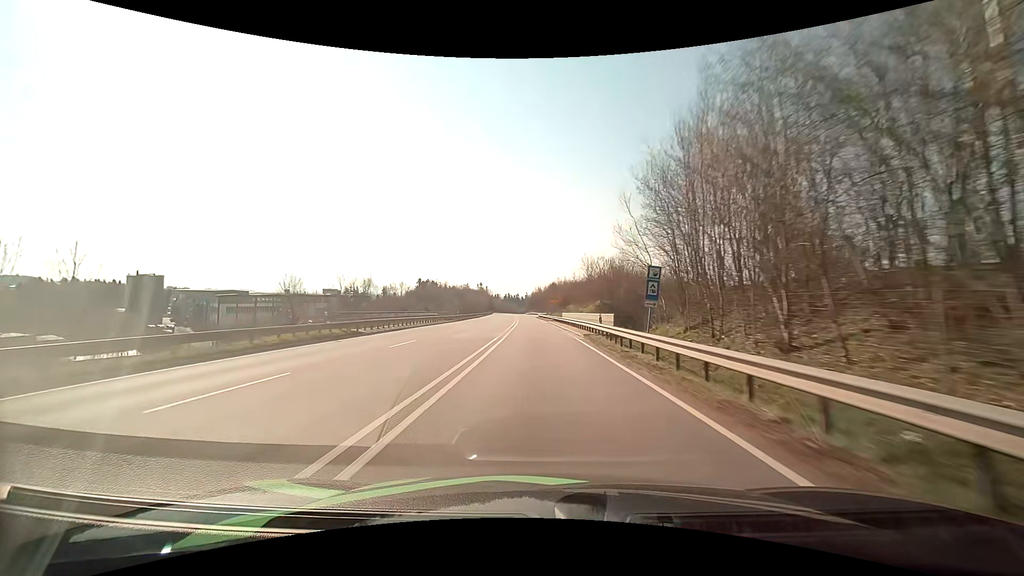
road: primary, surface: asphalt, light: Day
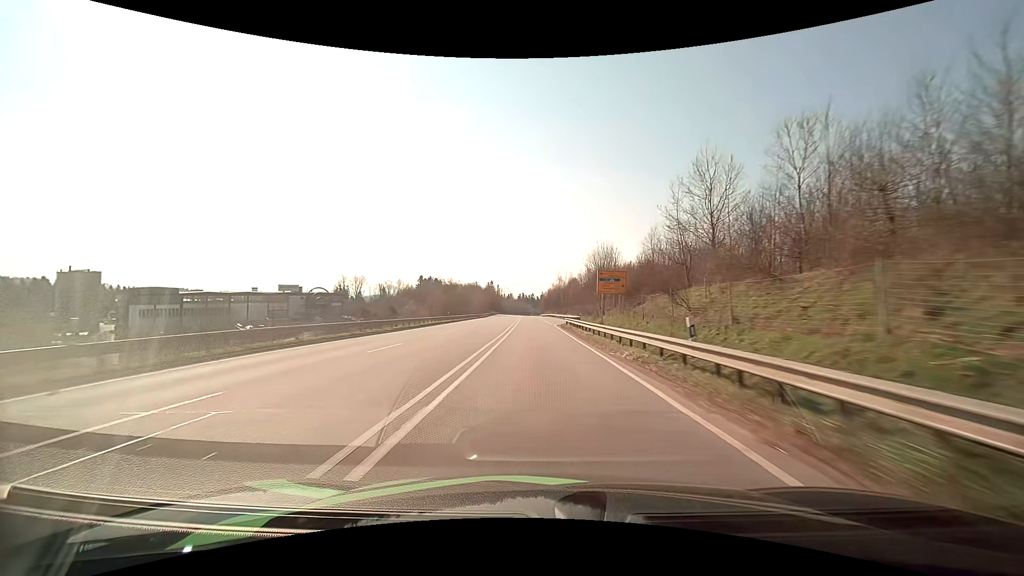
(-0.9, +62.4) m; -2°
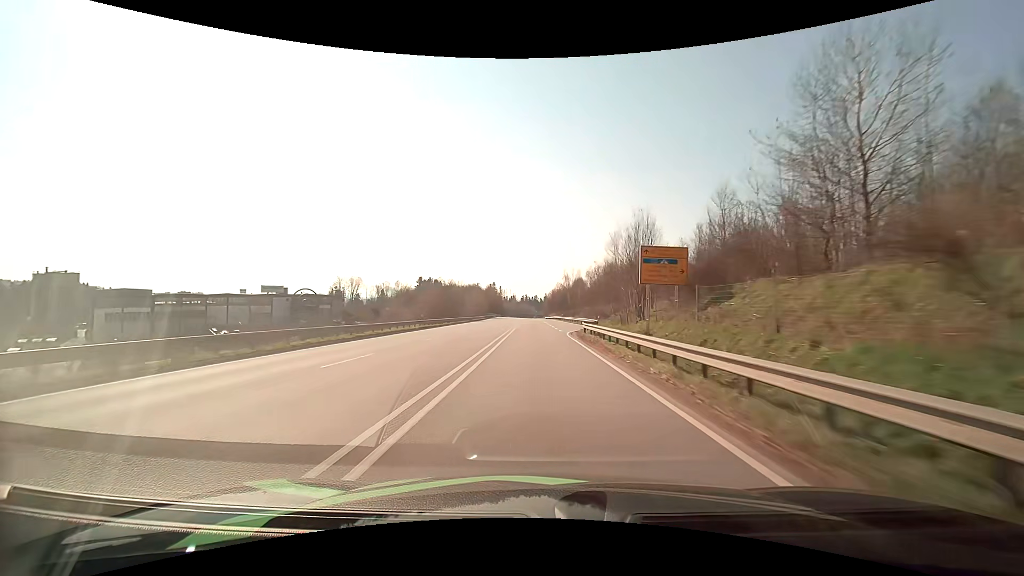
(0.0, +15.7) m; 0°
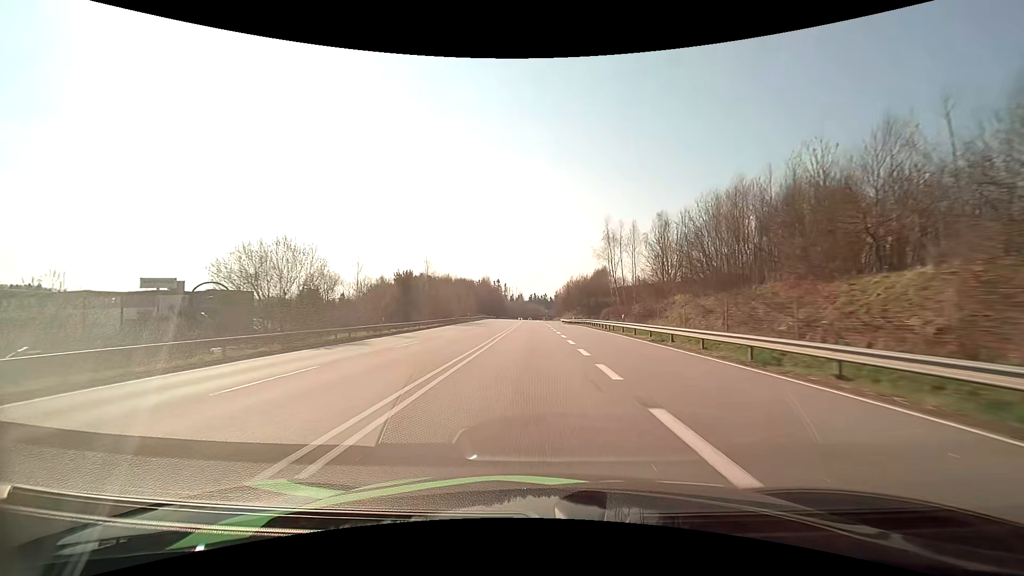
(-0.6, +63.4) m; -1°
